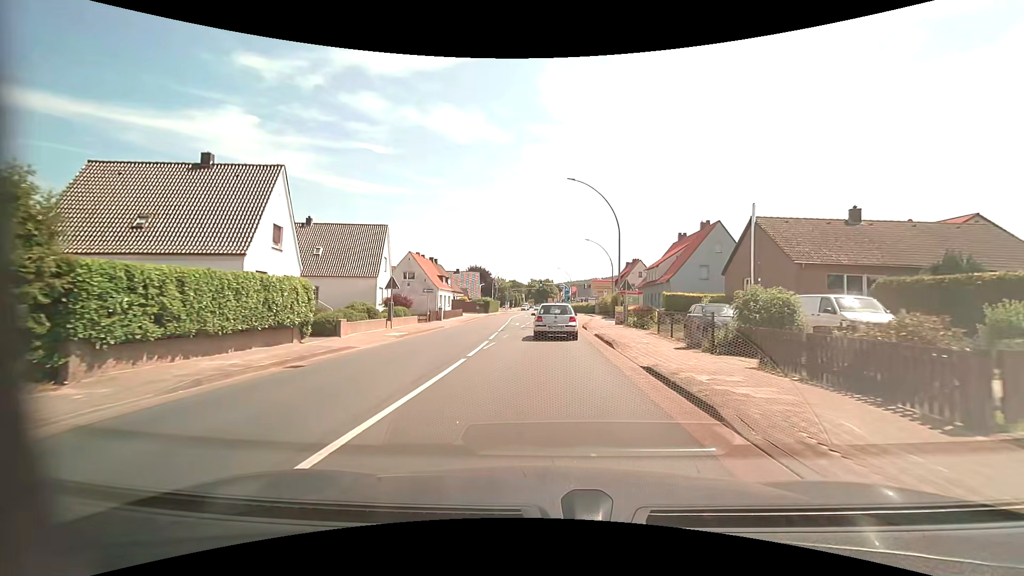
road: primary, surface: asphalt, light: Day
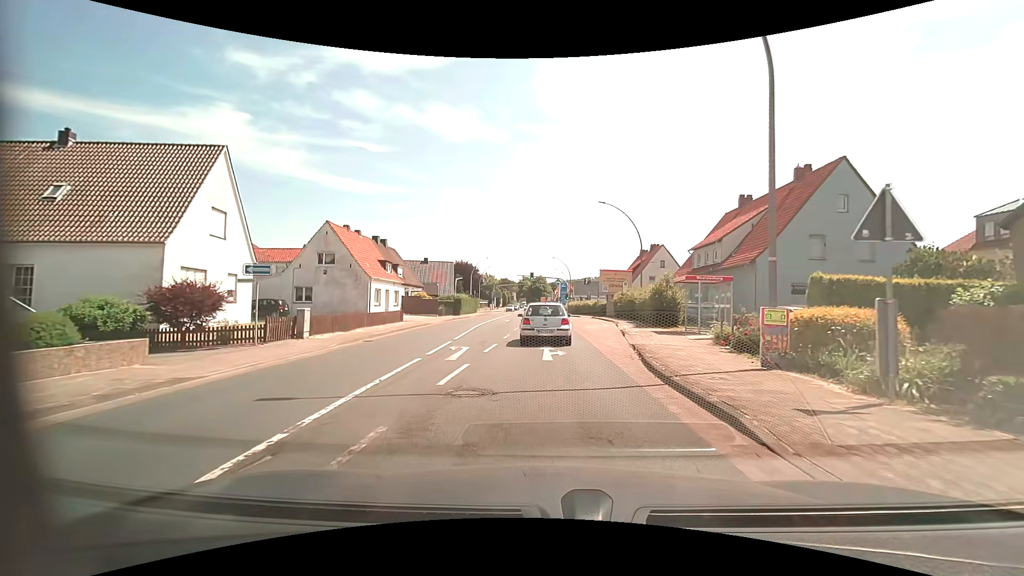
(+0.1, +22.6) m; +1°
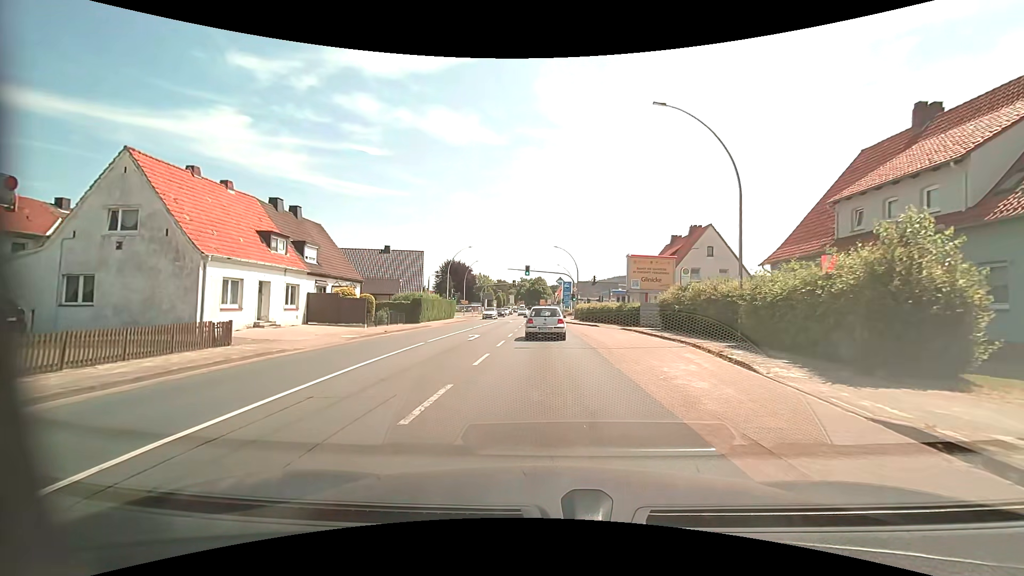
(0.0, +20.7) m; 0°
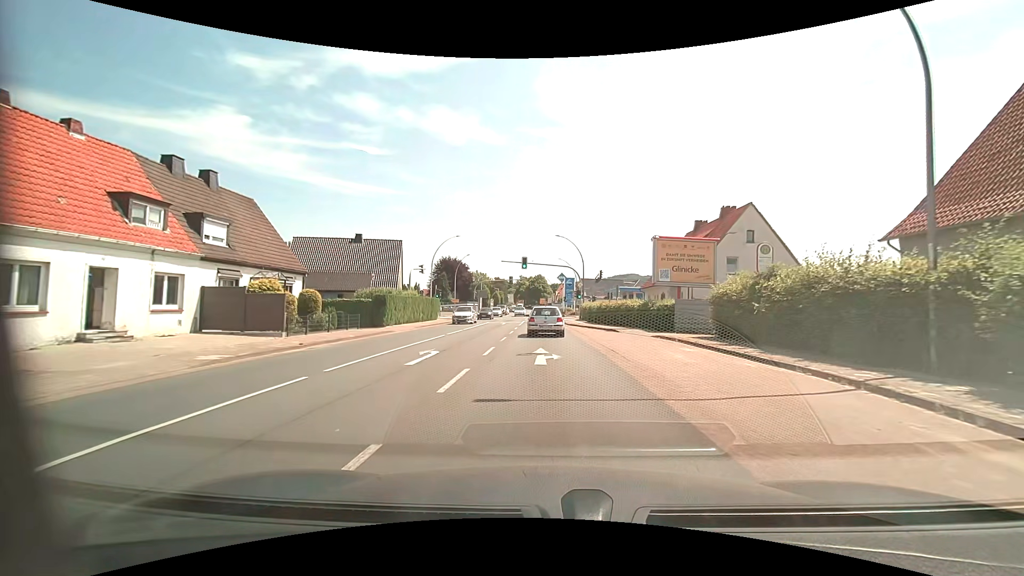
(0.0, +9.9) m; 0°
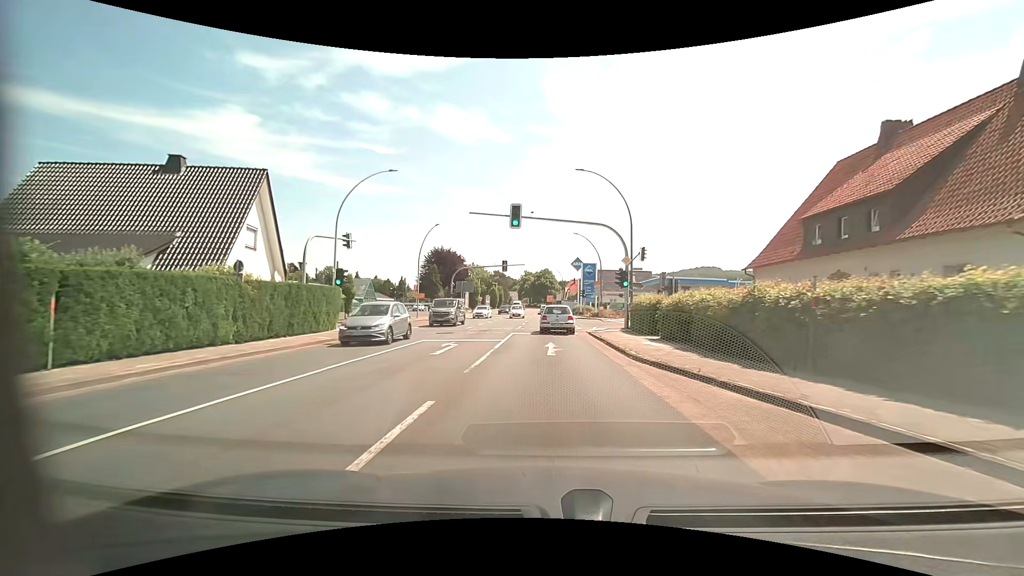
(-0.3, +28.1) m; -1°
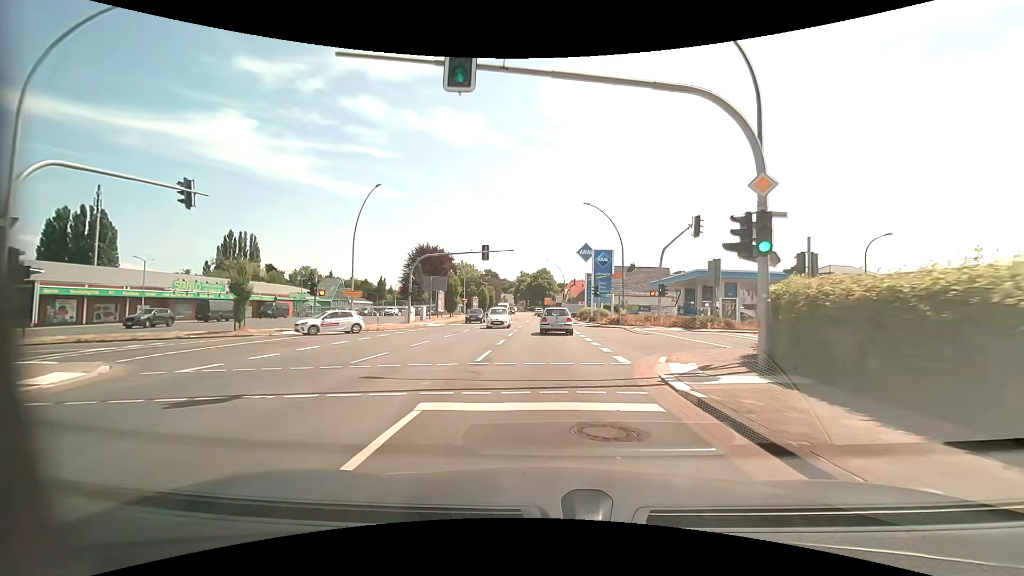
(0.0, +18.1) m; 0°
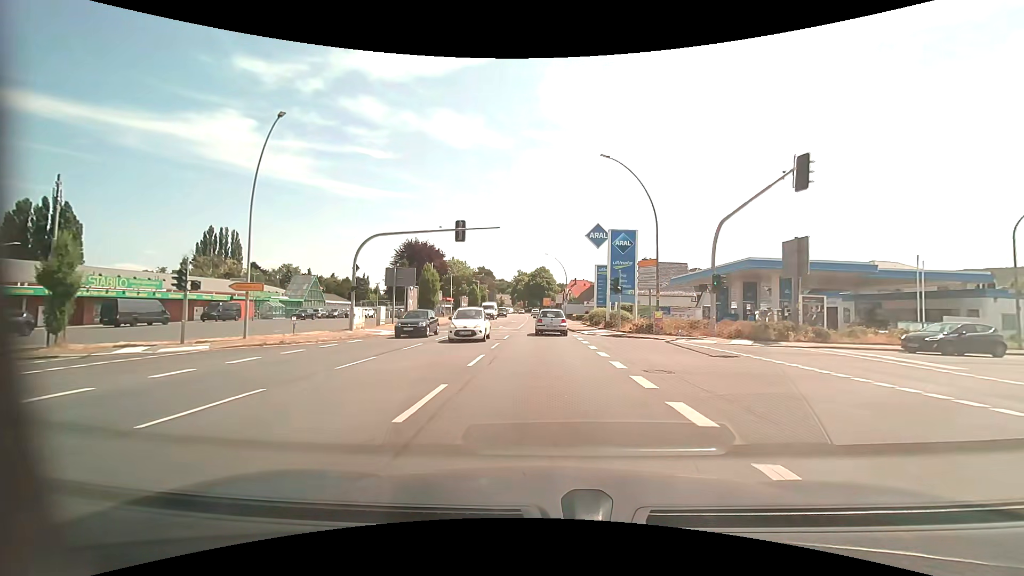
(0.0, +12.8) m; 0°
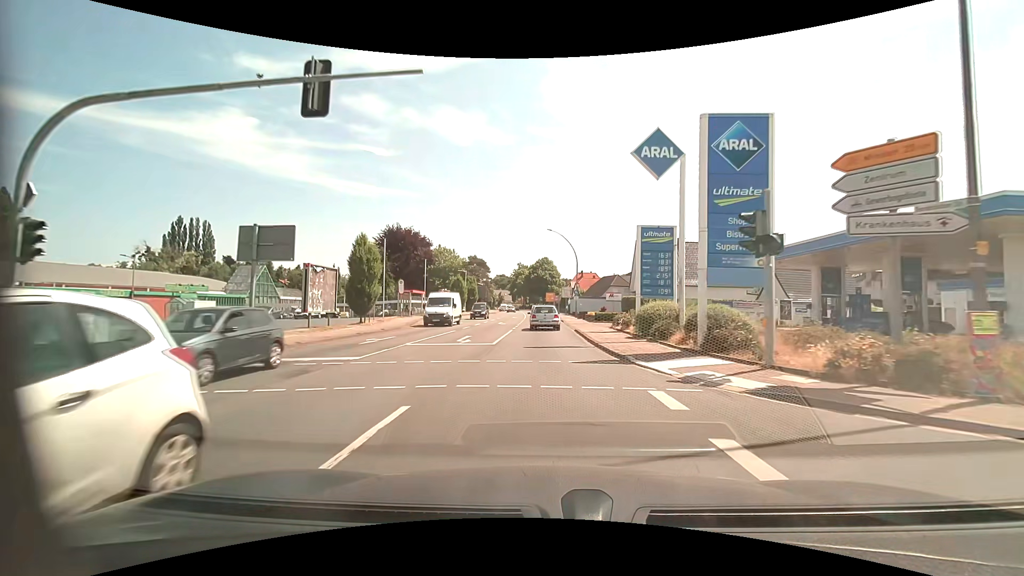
(0.0, +20.4) m; 0°
